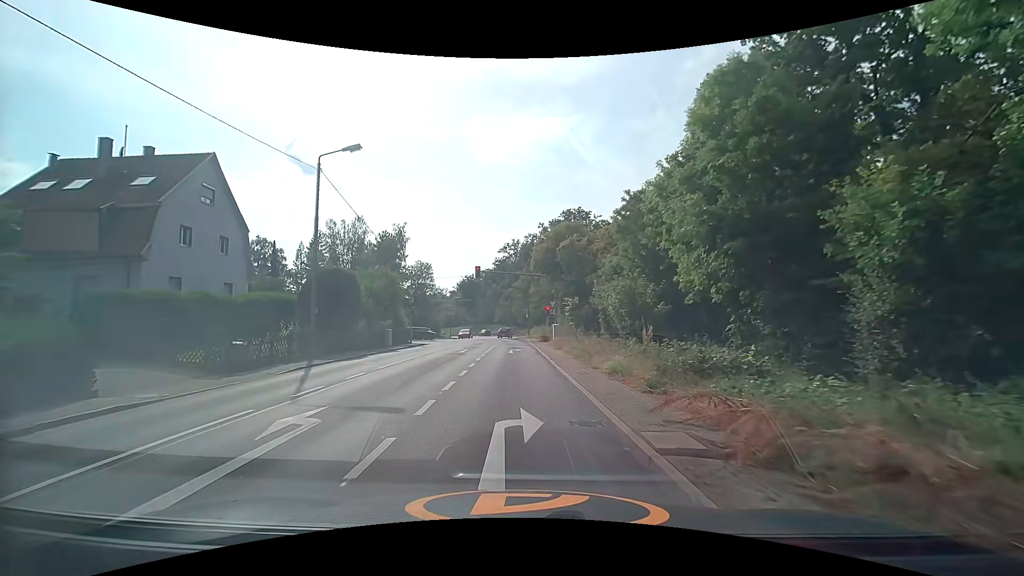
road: tertiary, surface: asphalt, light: Day
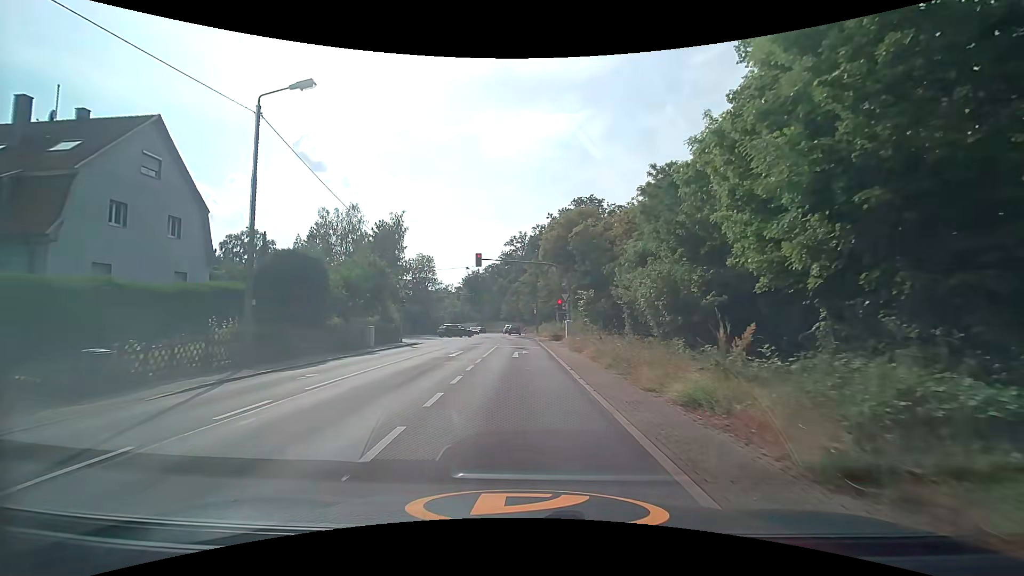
(-0.1, +5.6) m; -1°
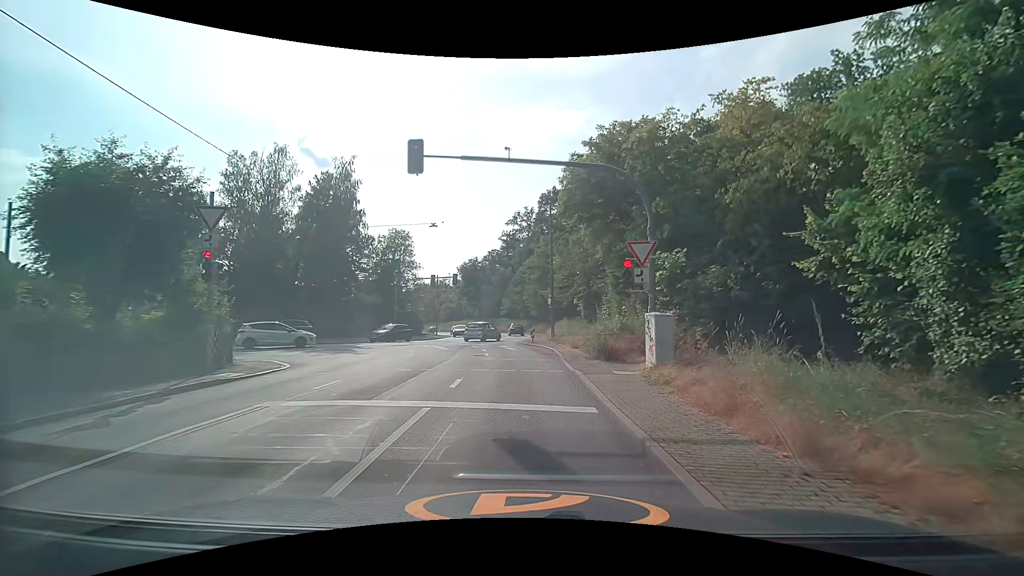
(-0.1, +21.6) m; 0°
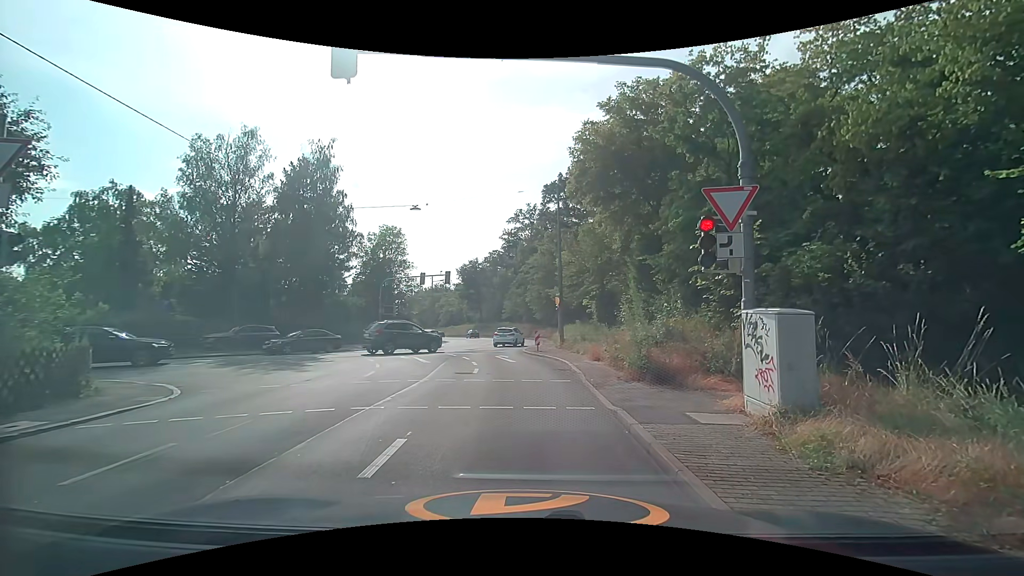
(-0.1, +5.2) m; -2°
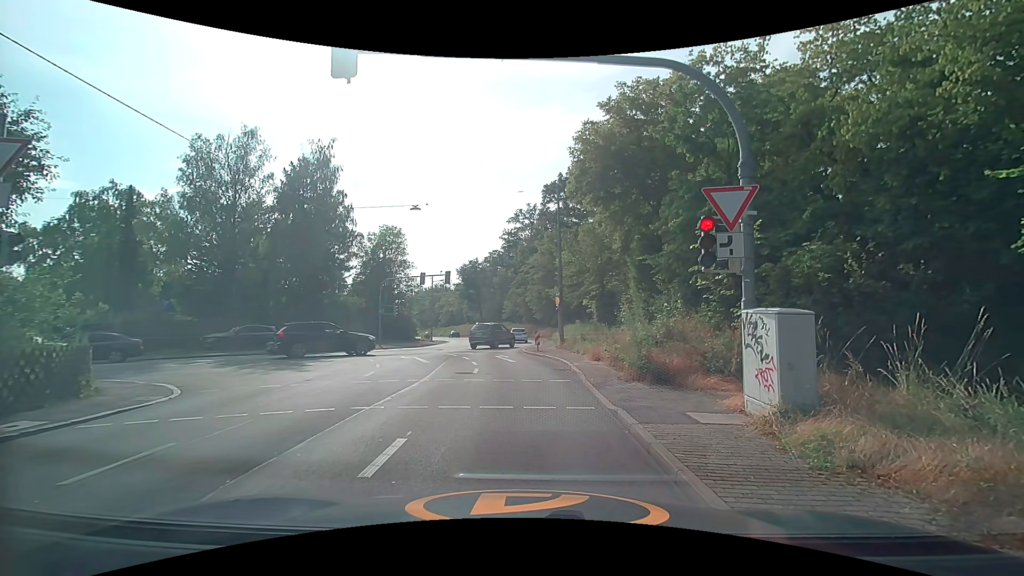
(0.0, 0.0) m; 0°
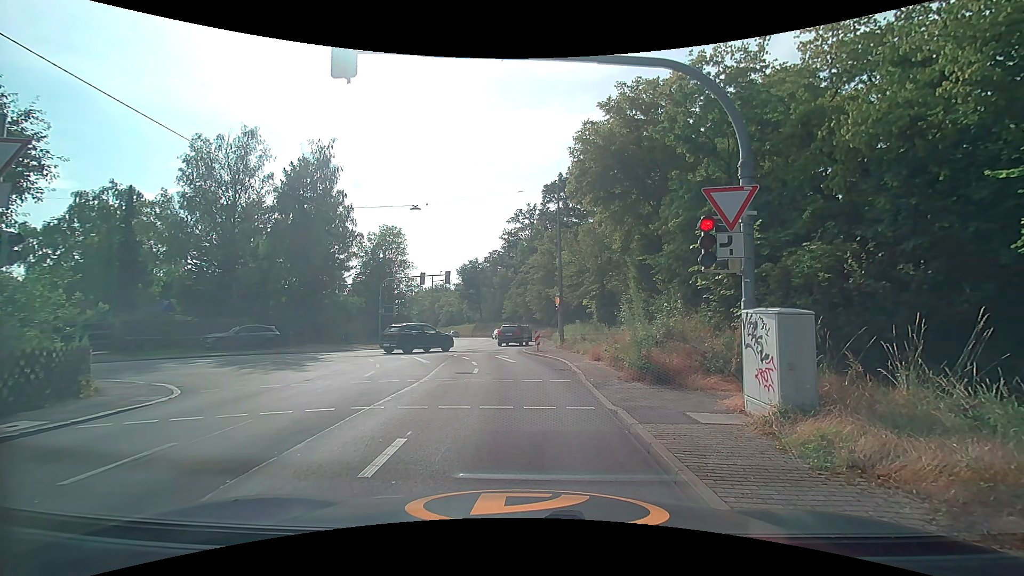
(0.0, 0.0) m; 0°
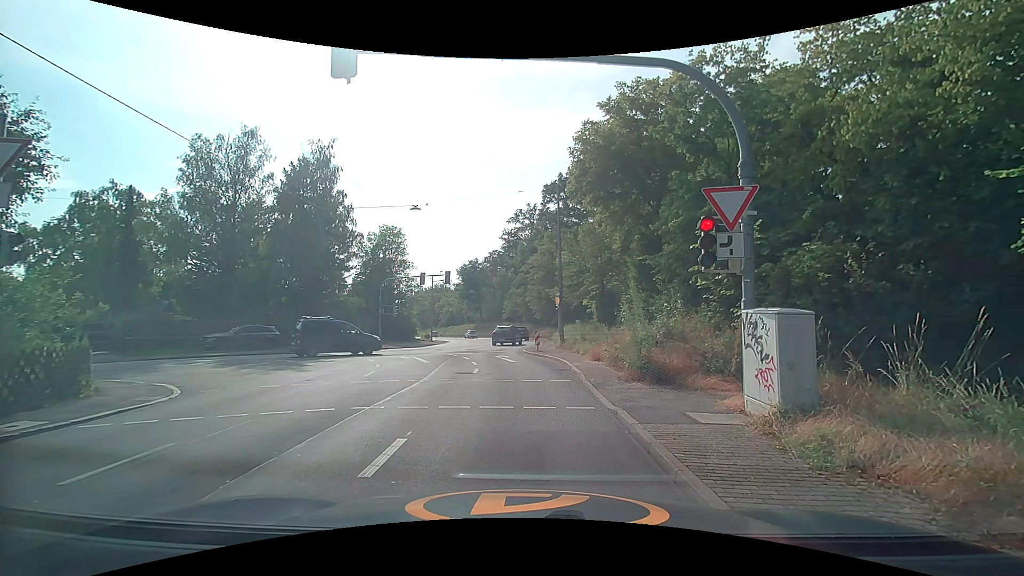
(0.0, 0.0) m; 0°
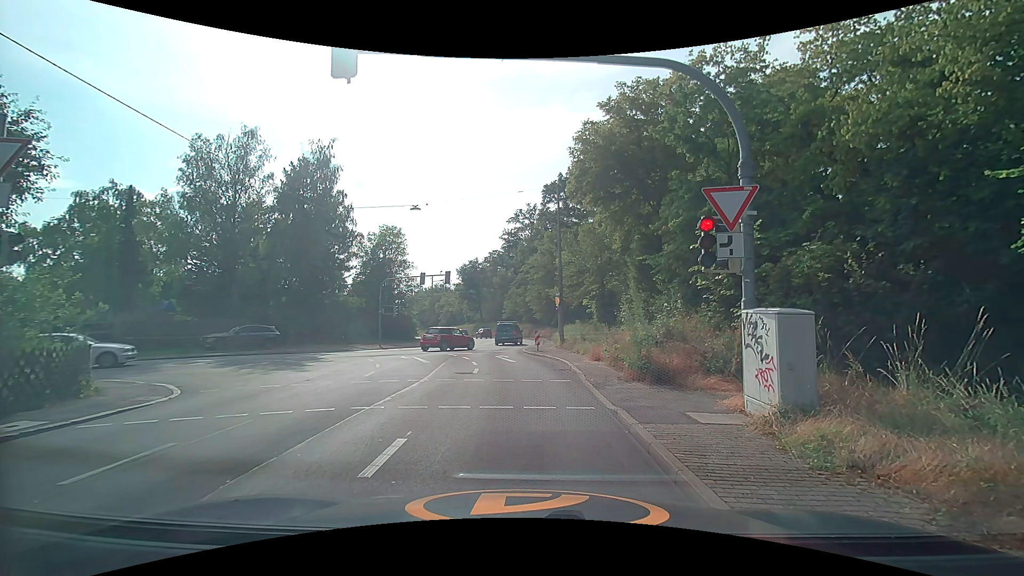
(0.0, 0.0) m; 0°
